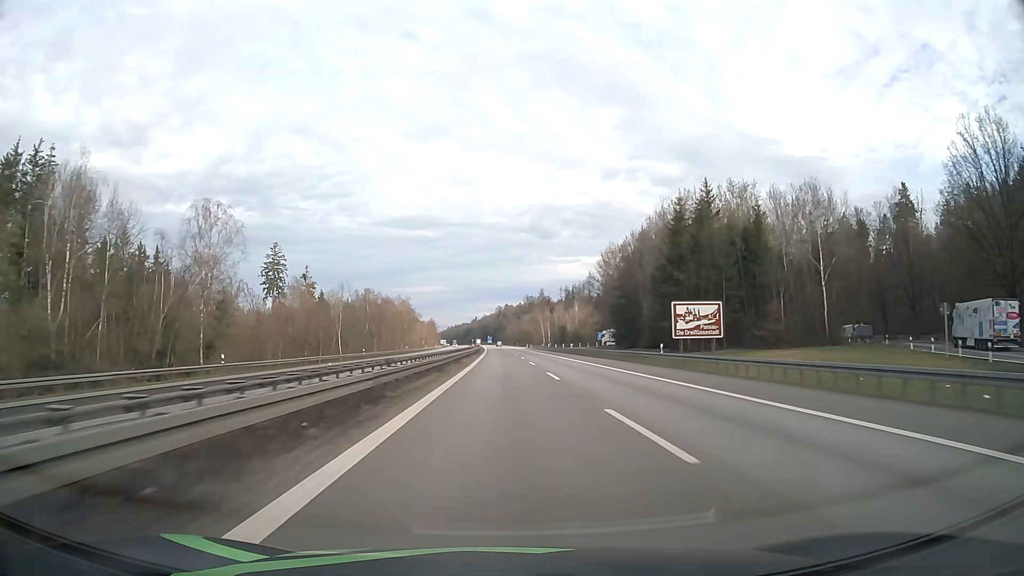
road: motorway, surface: asphalt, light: Day
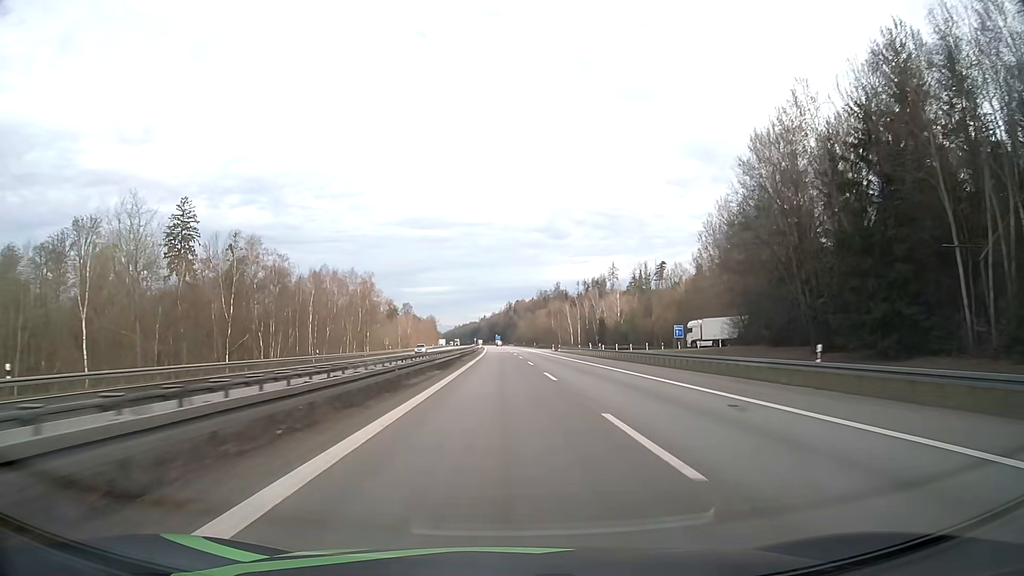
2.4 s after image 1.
(-0.7, +72.9) m; -1°
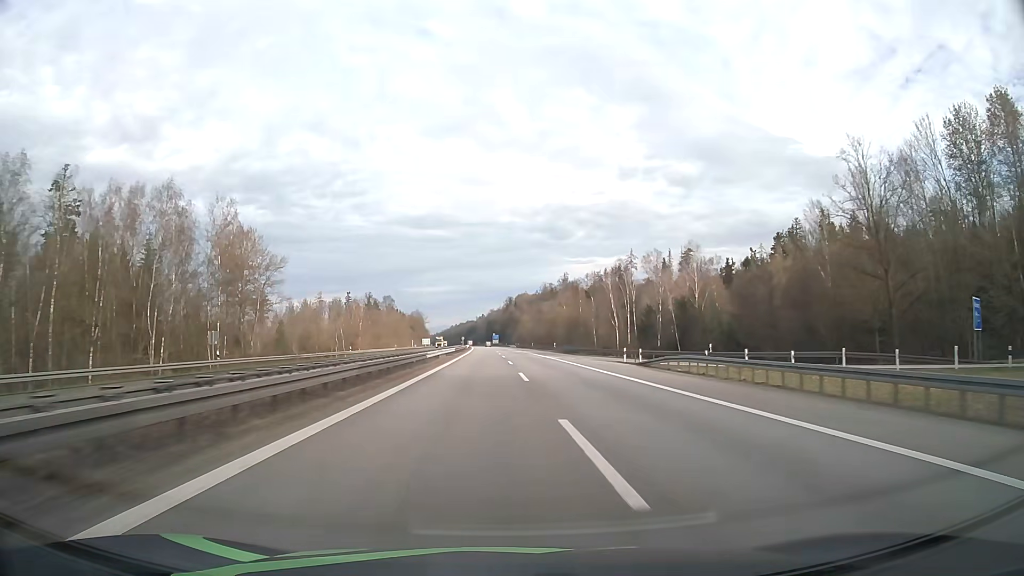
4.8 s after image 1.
(0.0, +73.0) m; 0°
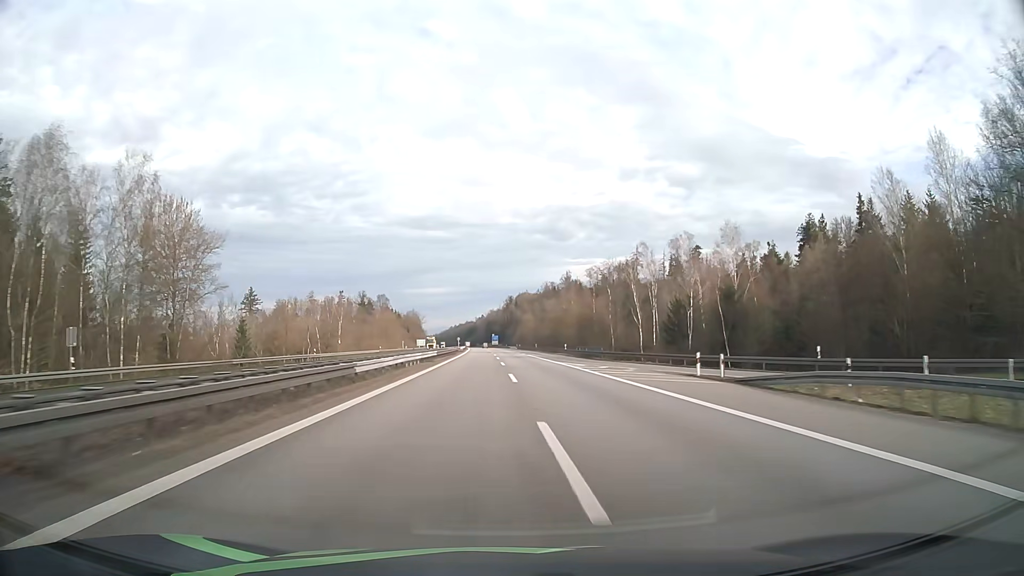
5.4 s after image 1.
(0.0, +18.2) m; 0°
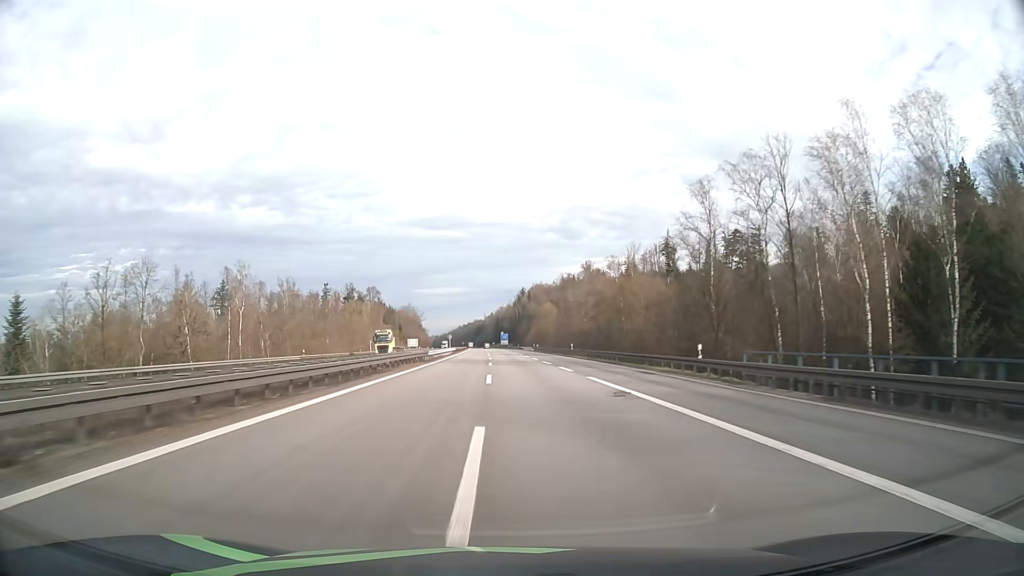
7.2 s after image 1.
(-0.3, +54.7) m; -1°
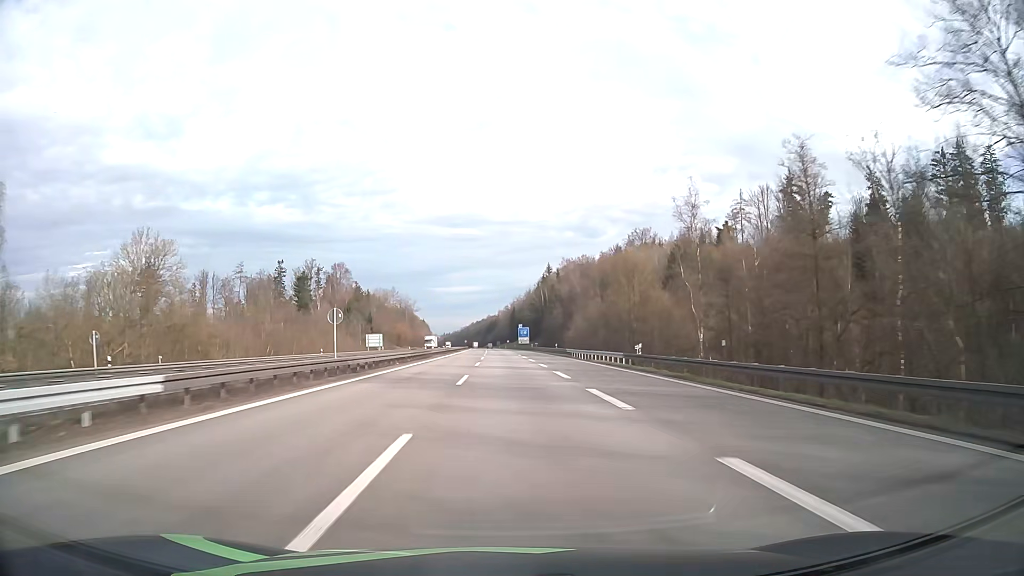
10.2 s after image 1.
(-1.3, +91.0) m; -1°
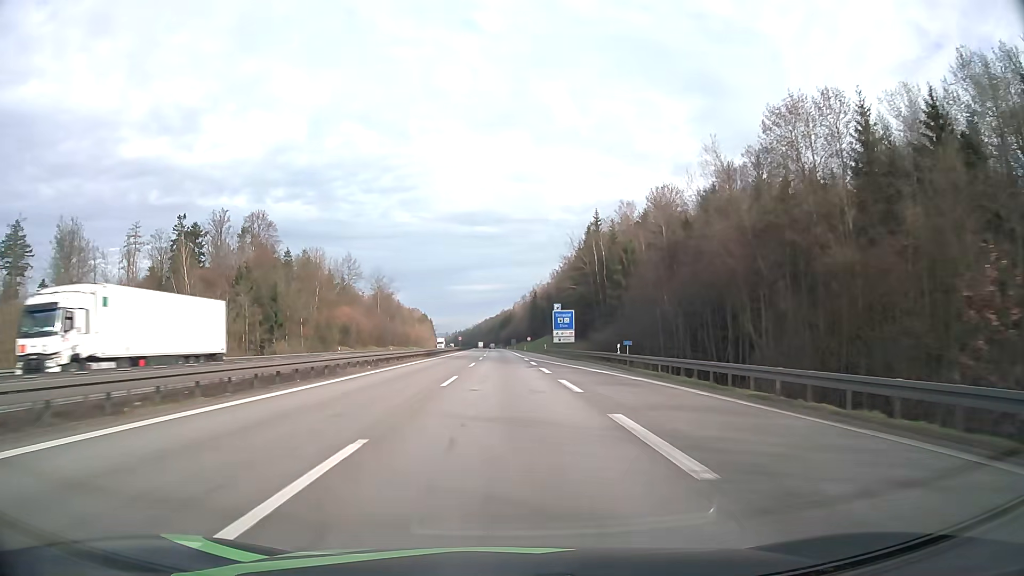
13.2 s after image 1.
(-1.0, +91.1) m; -1°
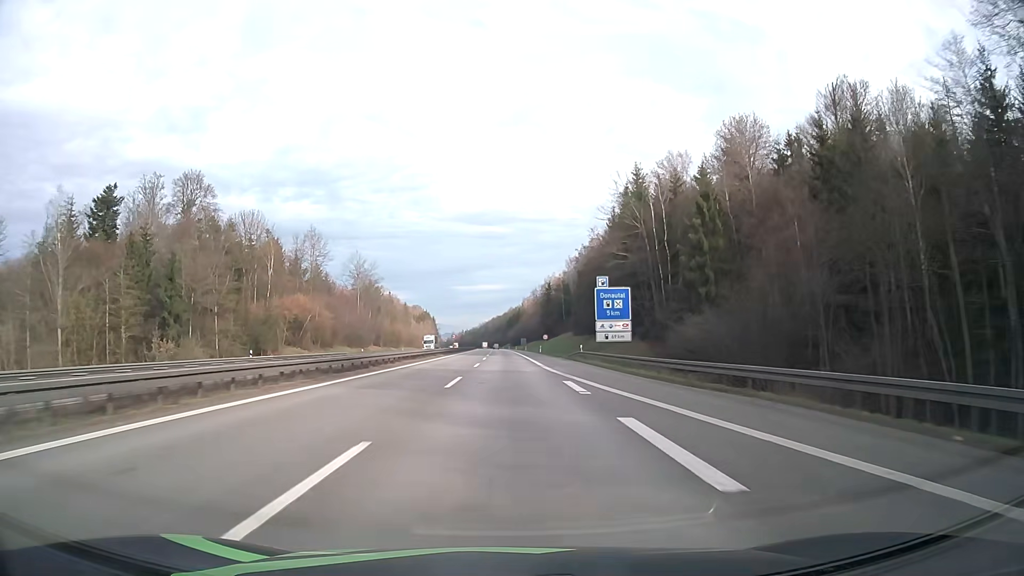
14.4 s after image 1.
(-0.2, +36.4) m; -1°
(0, +10) (0, +20) (0, +30) (0, +40) (0, +50) (0, +60) (0, +70) (0, +80) (0, +90) (-1, +100) m
